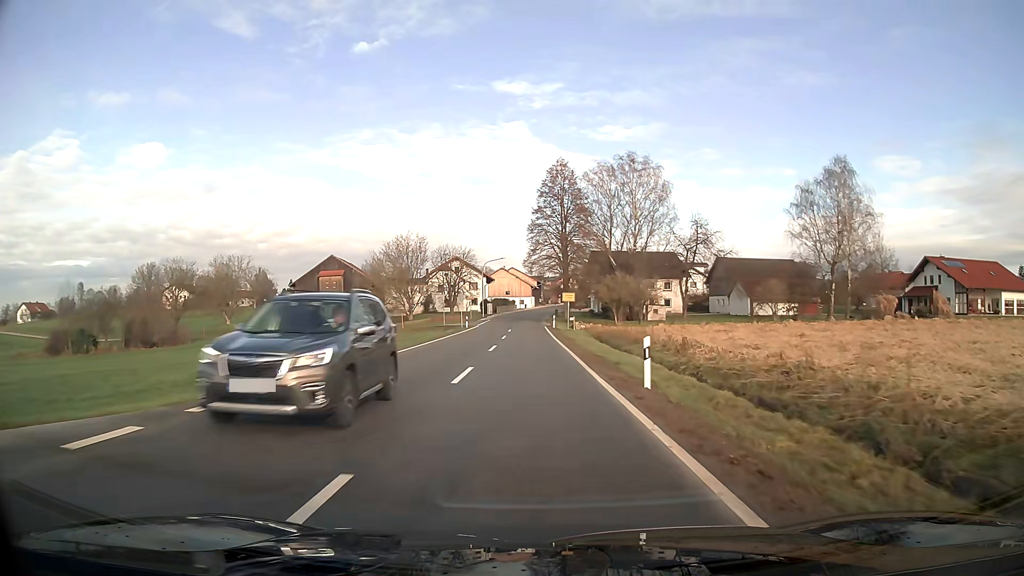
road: tertiary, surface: asphalt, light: Day
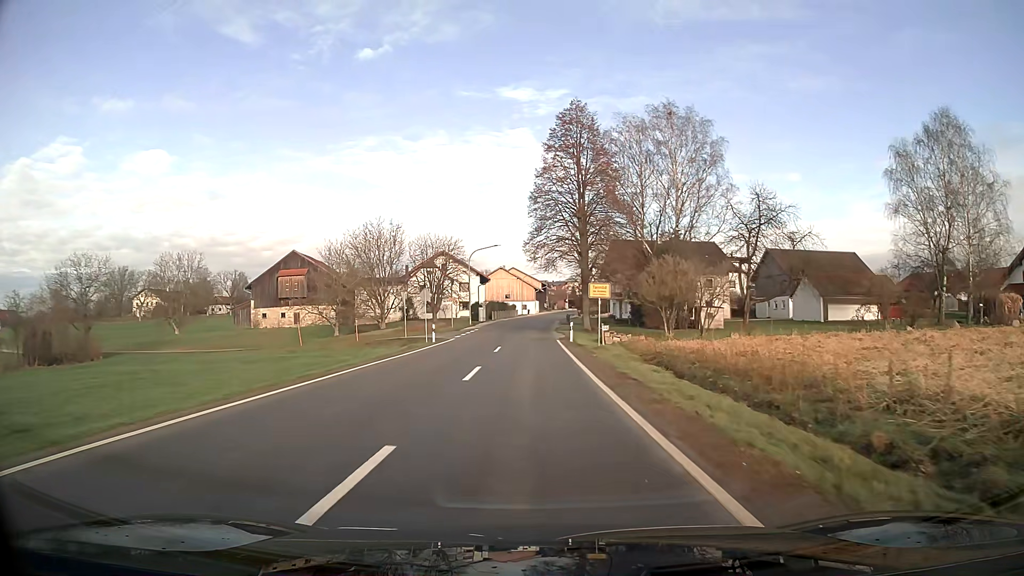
(0.0, +22.1) m; 0°
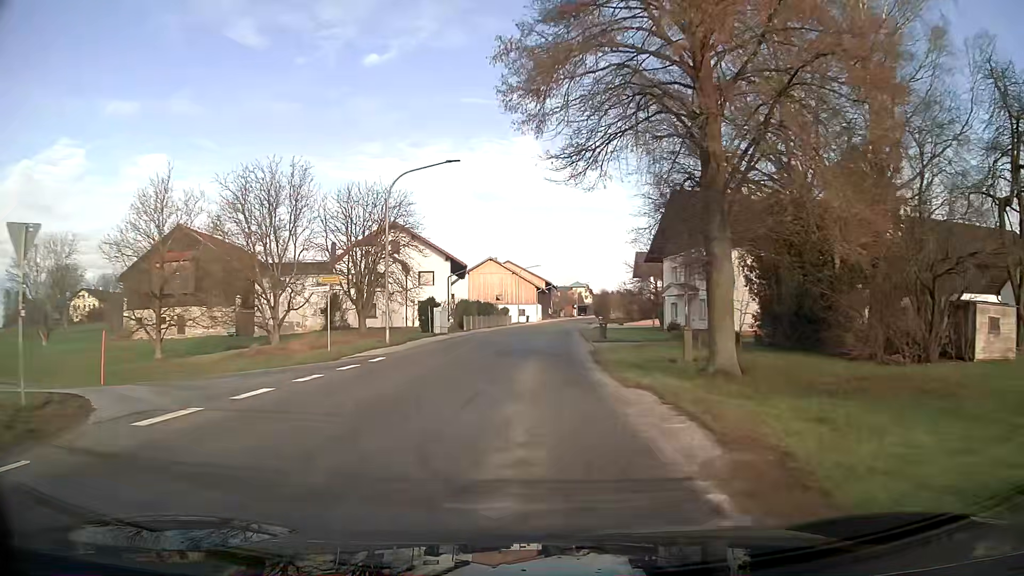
(0.0, +36.0) m; 0°
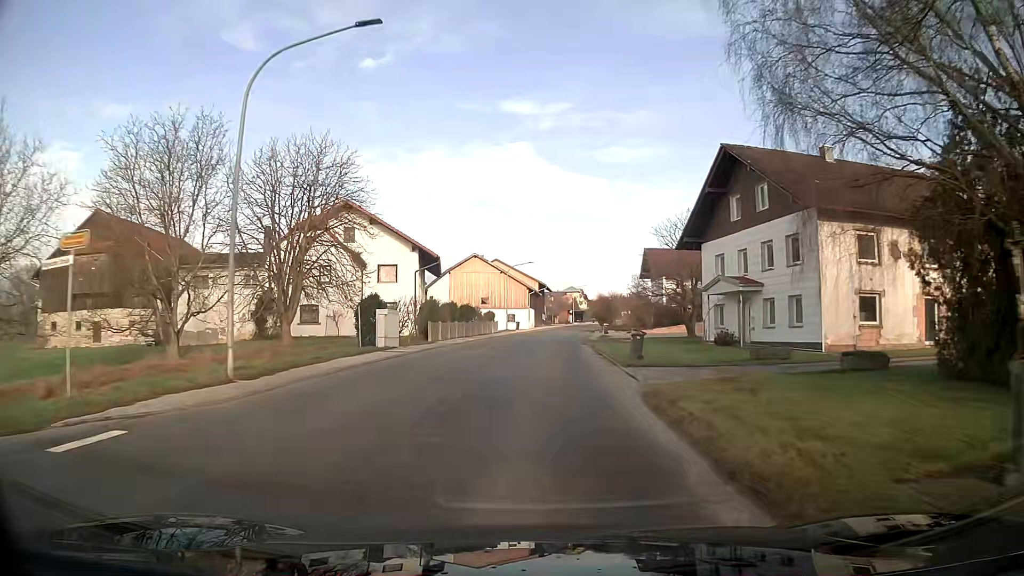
(0.0, +14.1) m; 0°
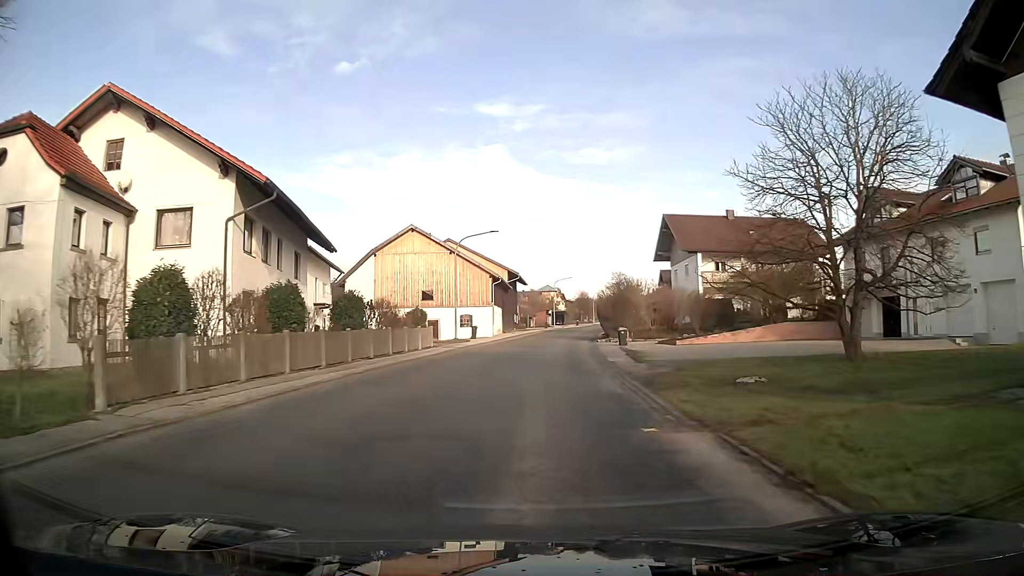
(+0.6, +28.2) m; +3°
(0, +10) (0, +20) (+1, +30) (+1, +40) (+2, +50) (+3, +60) (+5, +70) (+6, +80) (+8, +90) (+10, +99) m
